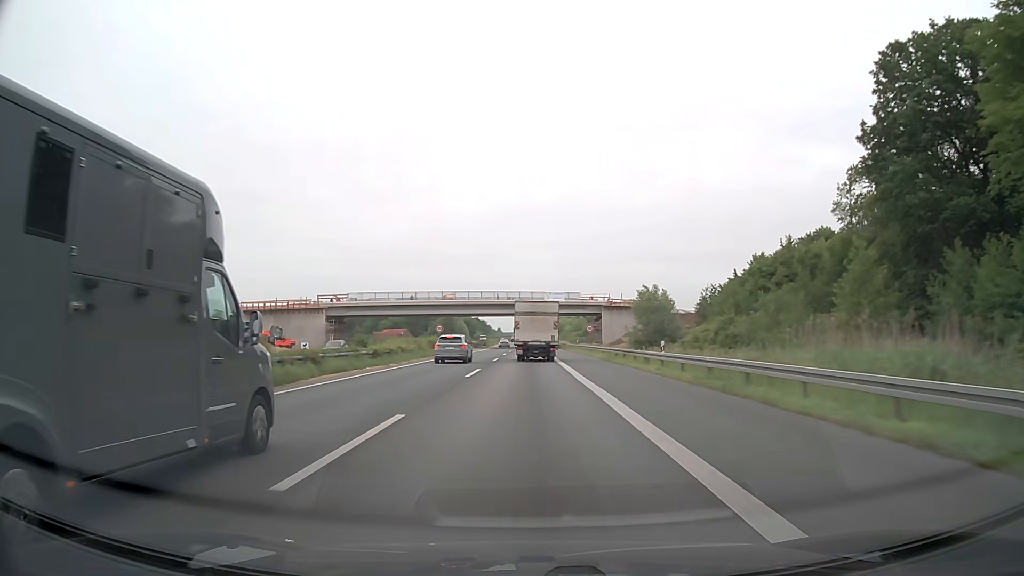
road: motorway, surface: asphalt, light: Day
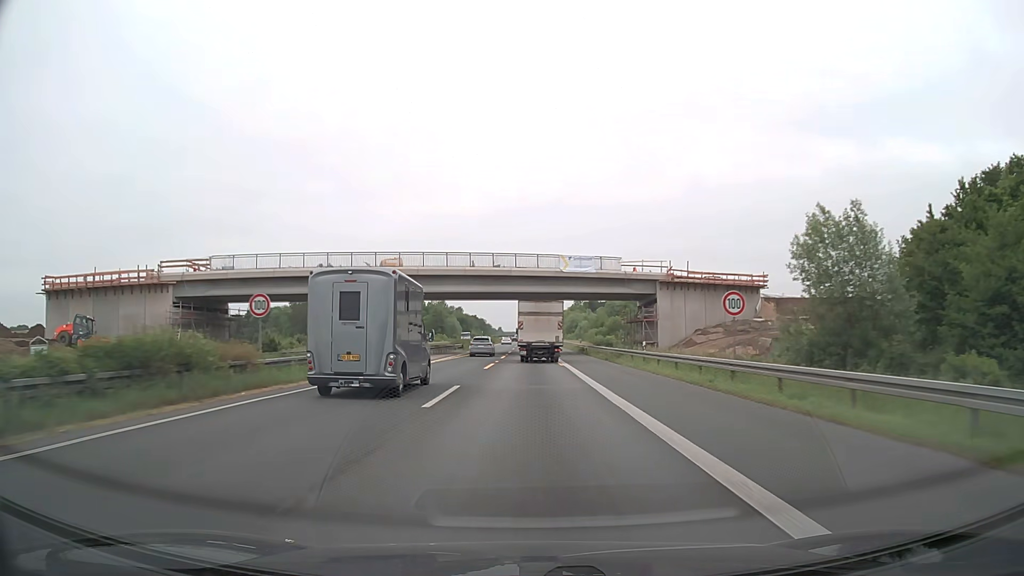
(+0.1, +46.1) m; 0°
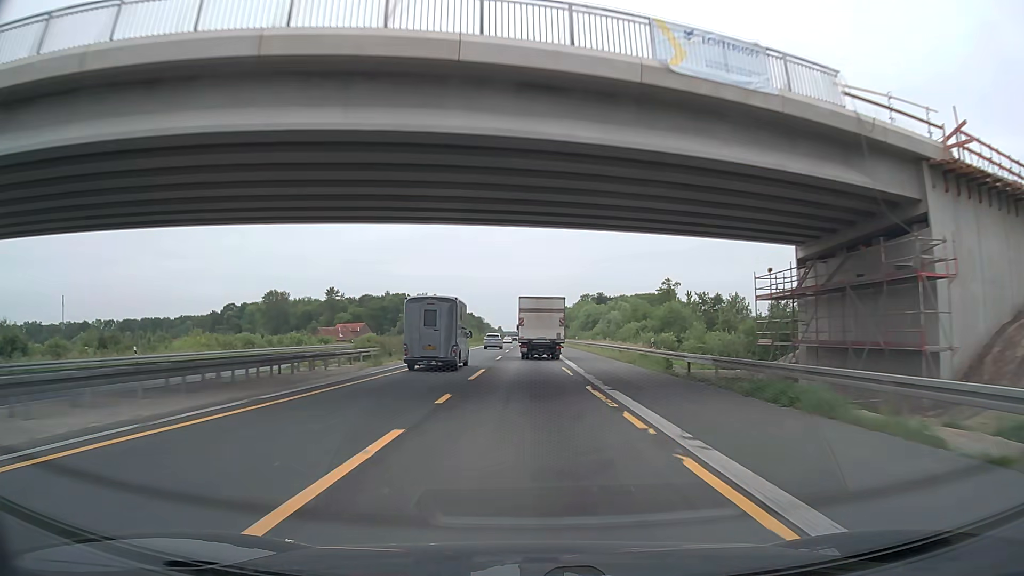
(0.0, +46.0) m; 0°
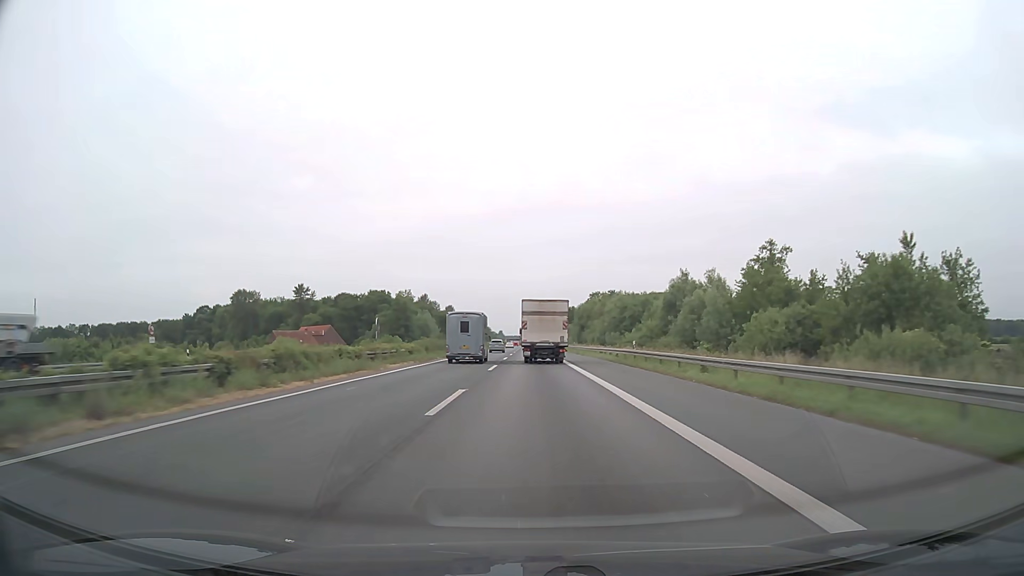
(-0.5, +45.8) m; 0°
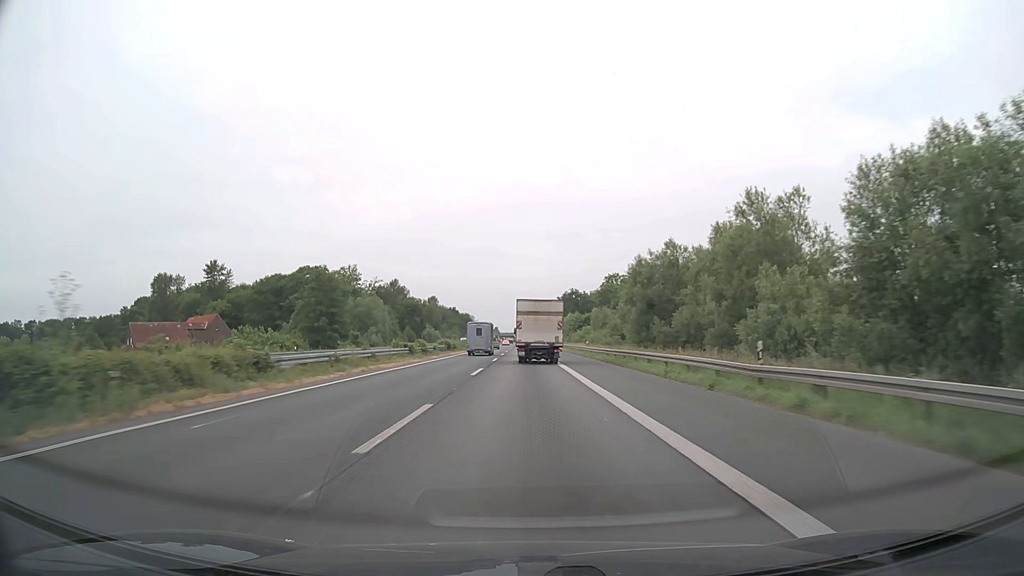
(+0.3, +75.8) m; 0°
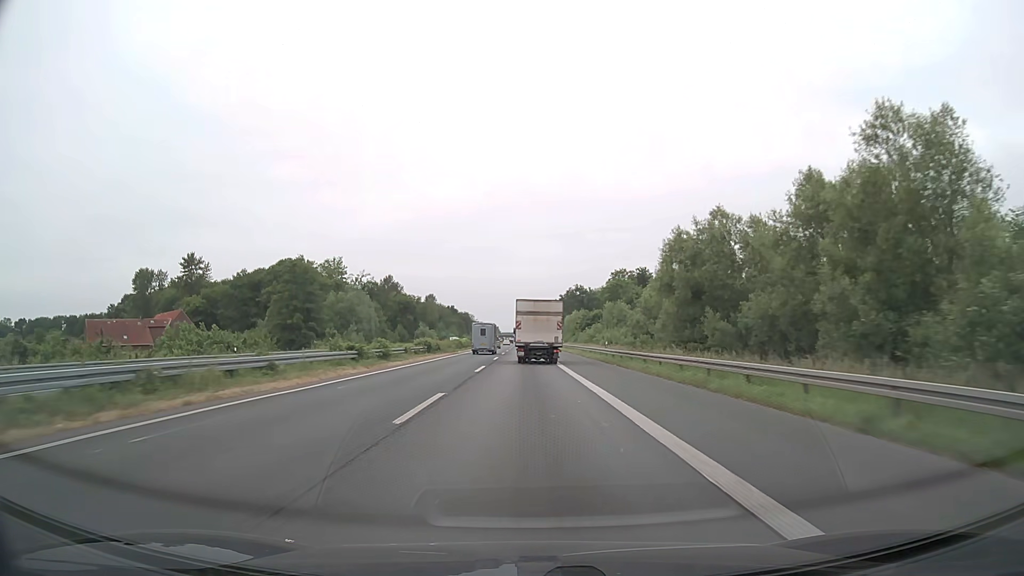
(0.0, +15.2) m; 0°
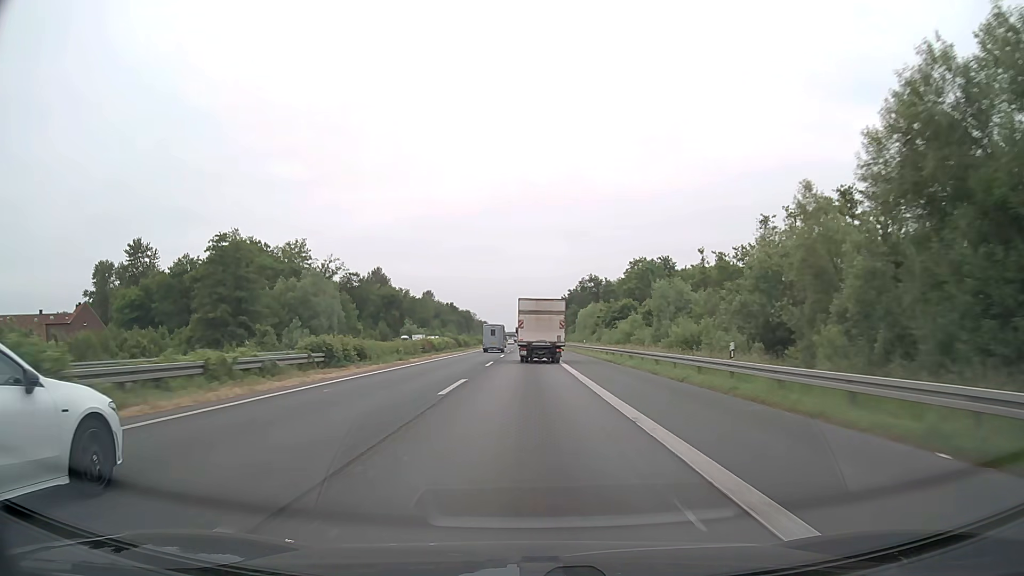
(-0.1, +30.5) m; 0°
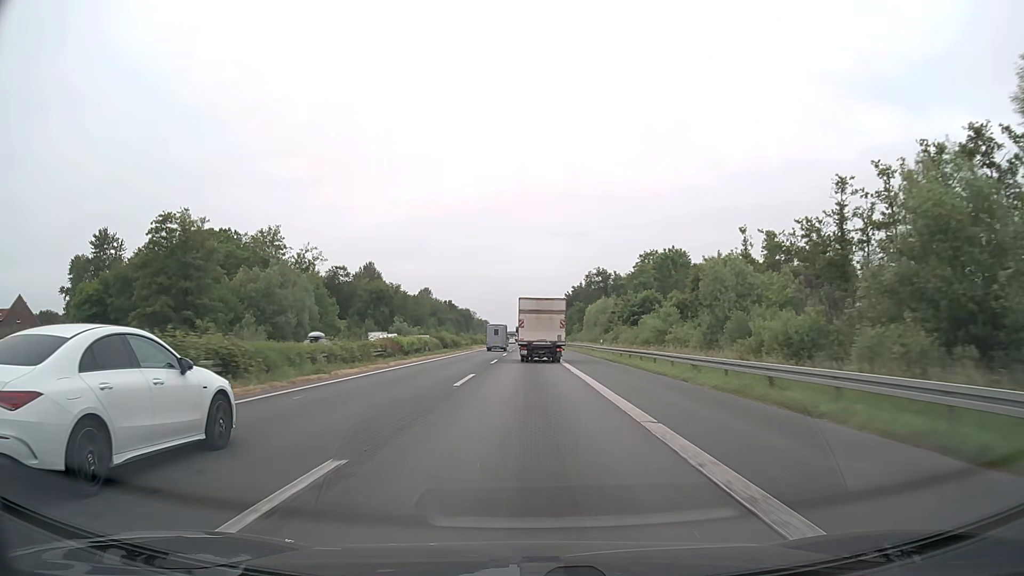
(-0.1, +15.2) m; 0°
(0, +10) (0, +20) (0, +30) (0, +40) (0, +50) (0, +60) (0, +70) (0, +80) (0, +90) (0, +100) m
